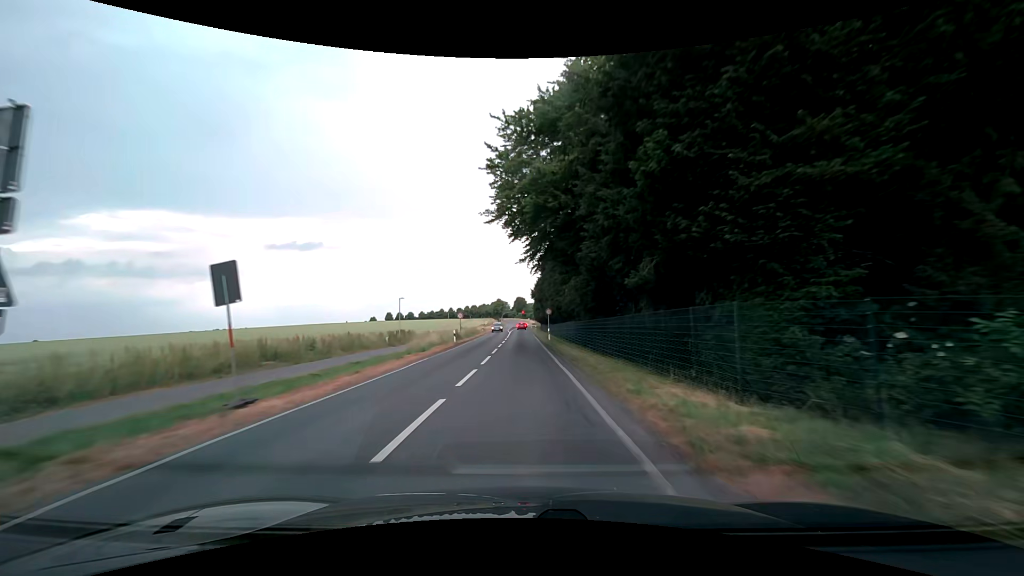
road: secondary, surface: asphalt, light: Day
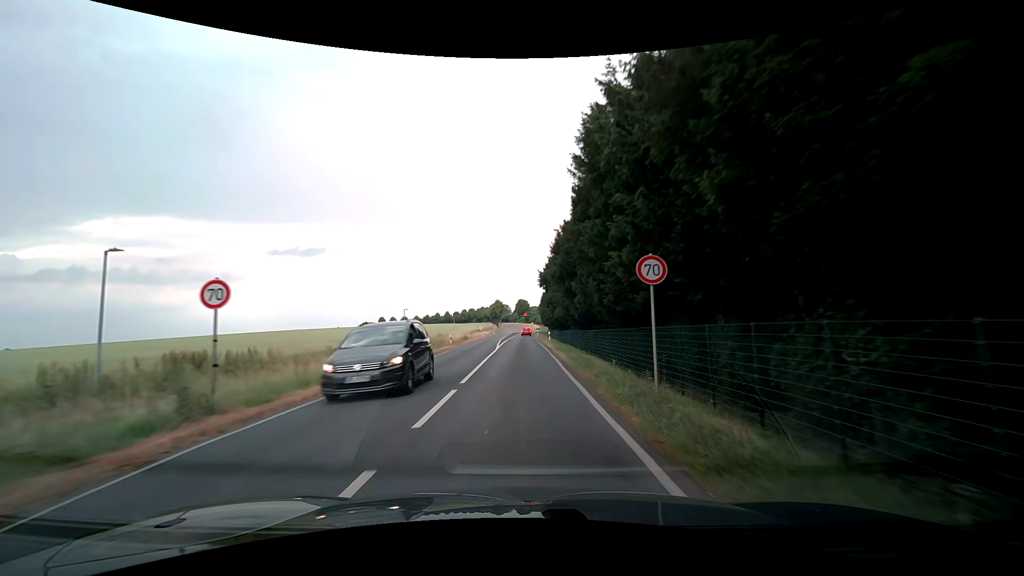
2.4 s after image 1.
(-0.3, +40.2) m; -1°
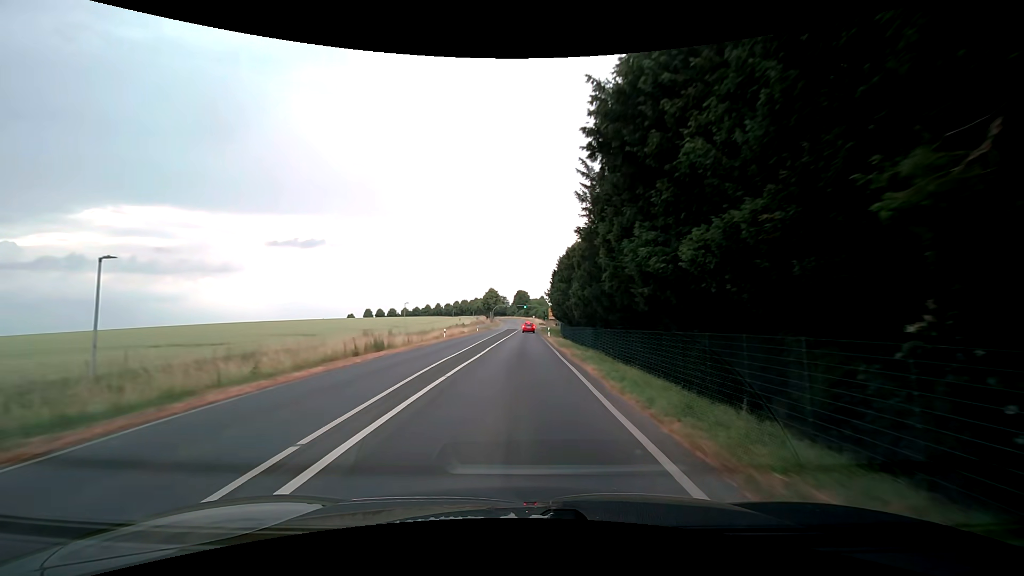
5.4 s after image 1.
(+0.1, +46.0) m; 0°
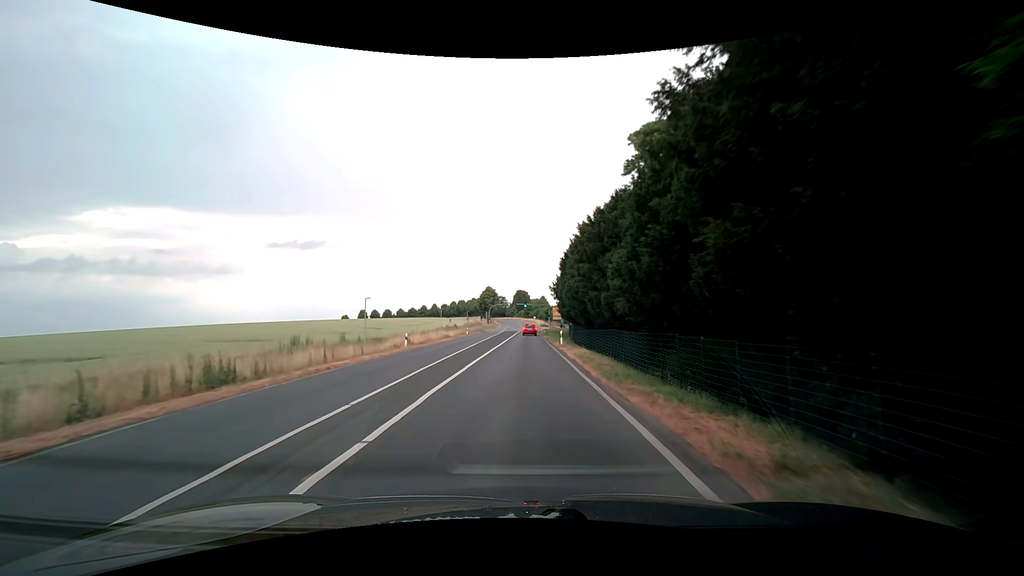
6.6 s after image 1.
(-0.1, +16.5) m; 0°
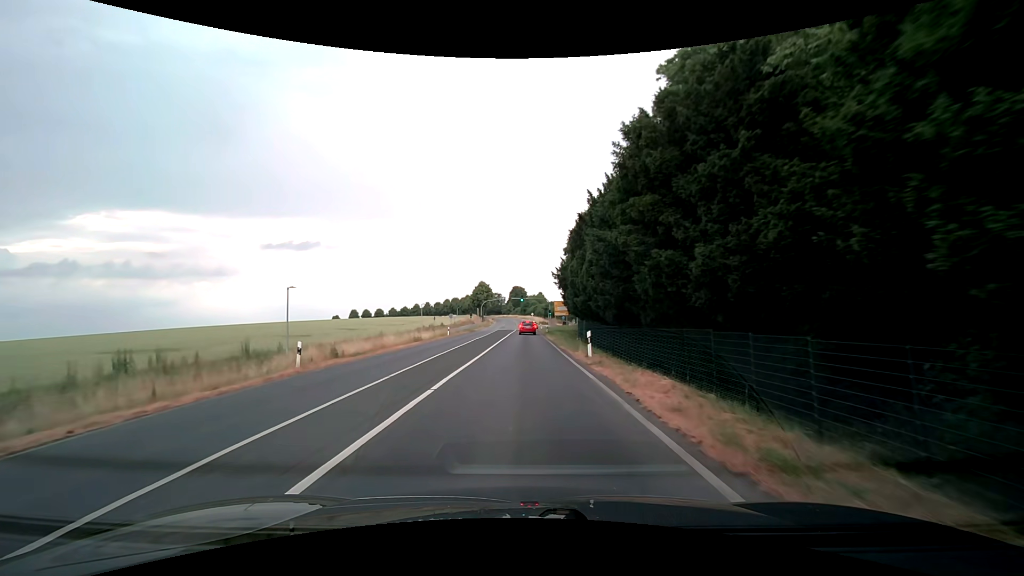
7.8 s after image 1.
(+0.1, +15.7) m; 0°
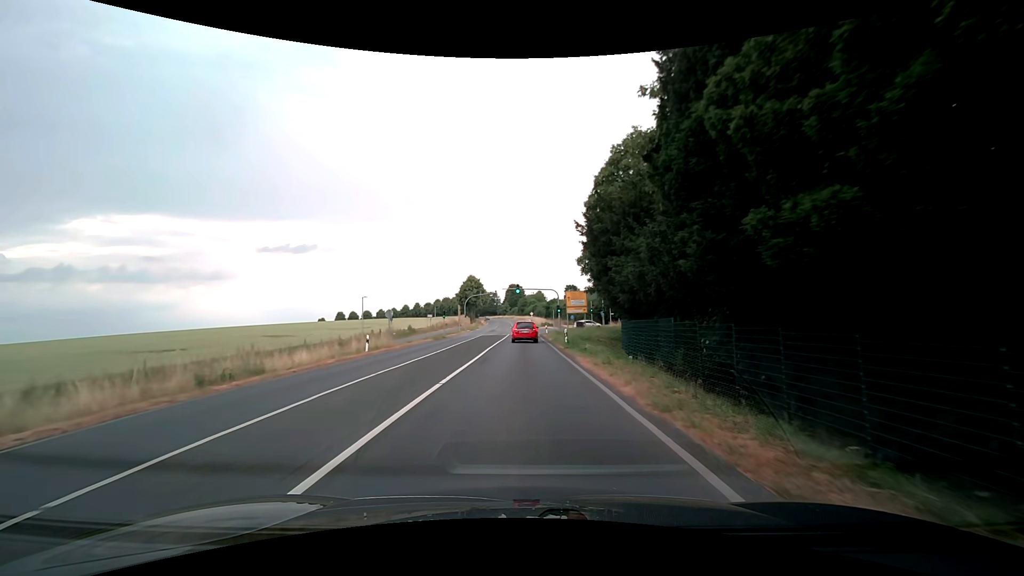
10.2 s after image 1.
(+0.3, +28.9) m; +1°
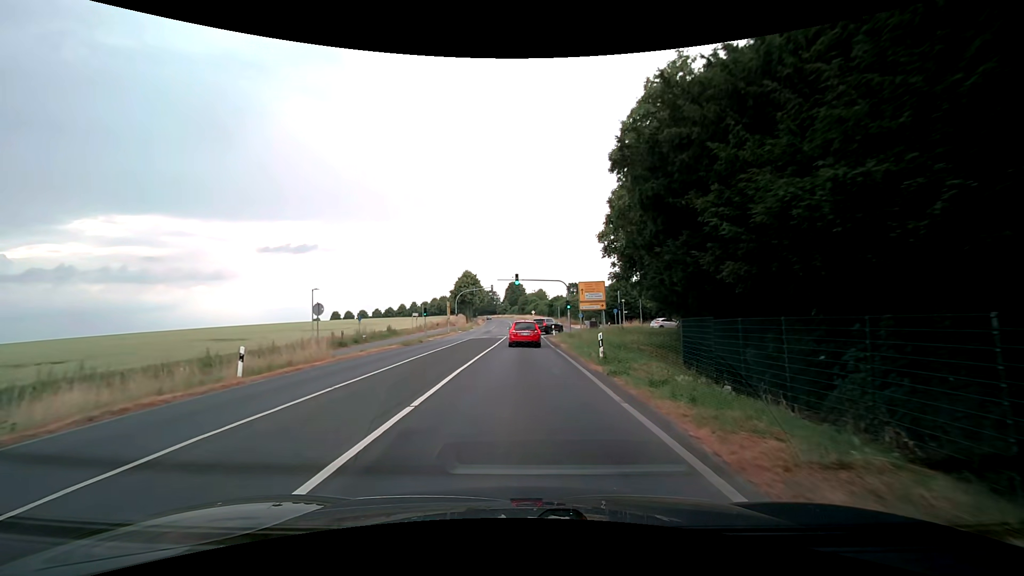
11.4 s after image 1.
(0.0, +12.7) m; 0°
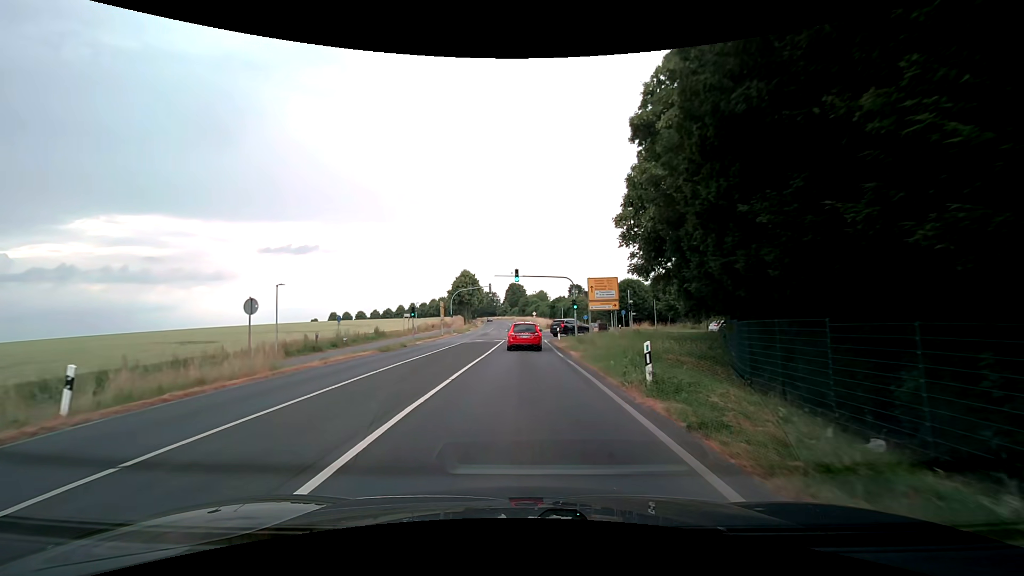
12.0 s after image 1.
(0.0, +6.0) m; -1°
(0, +10) (0, +20) (0, +30) (0, +40) (0, +50) (0, +60) (0, +70) (0, +80) (0, +90) (0, +100) m
